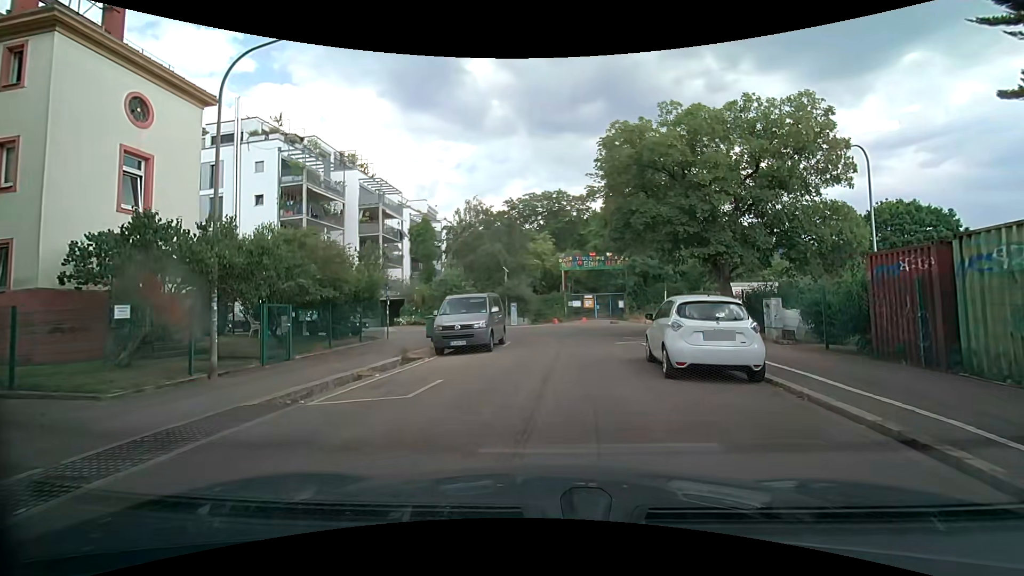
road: residential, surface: asphalt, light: Day
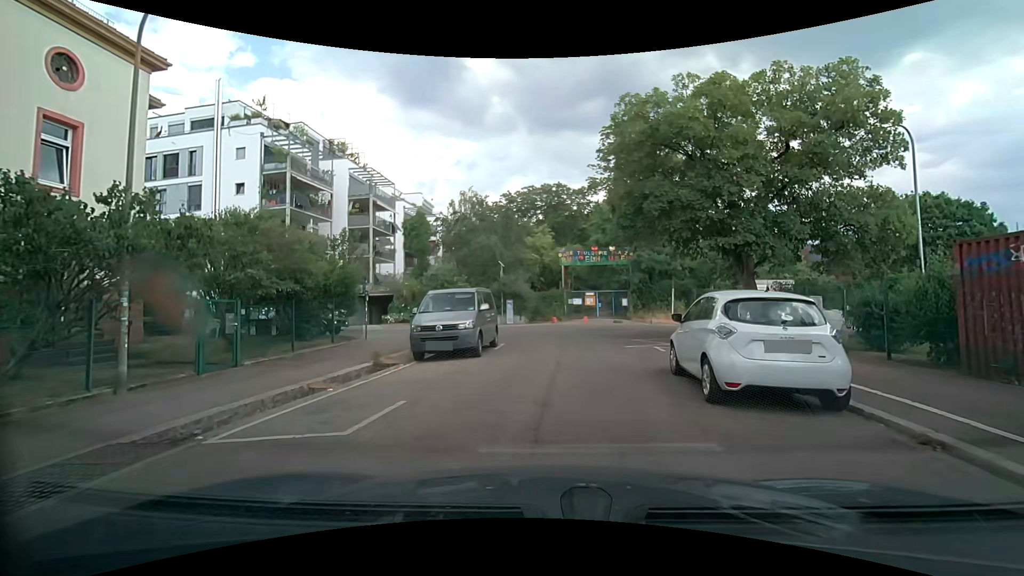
(-0.1, +2.5) m; 0°
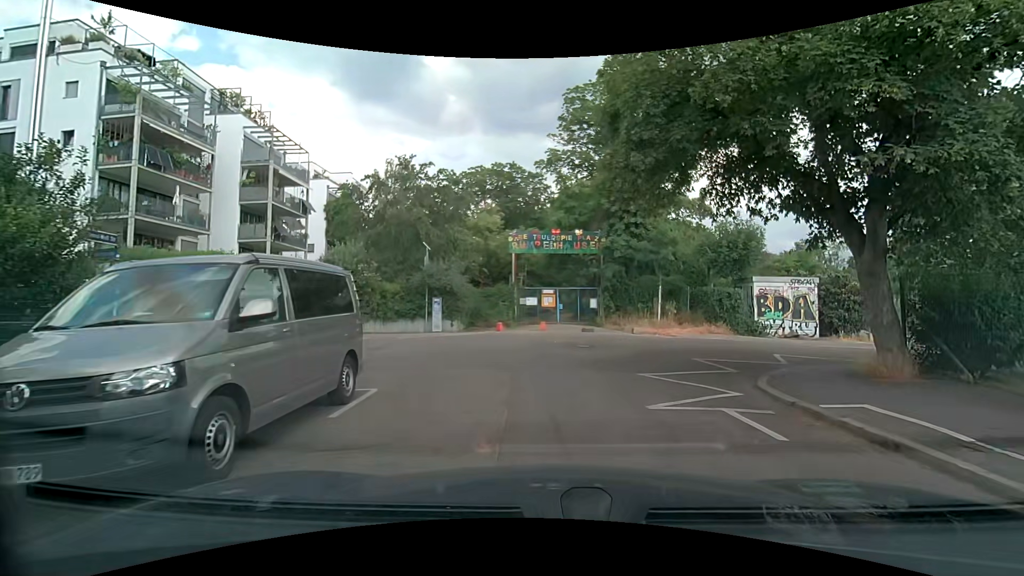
(+0.2, +9.4) m; +5°
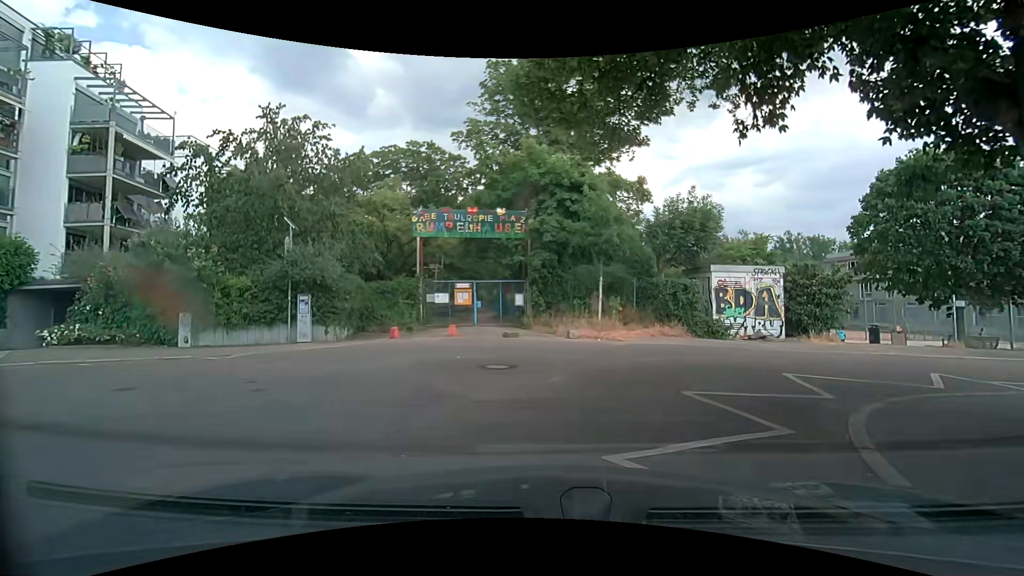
(+0.4, +5.7) m; +9°
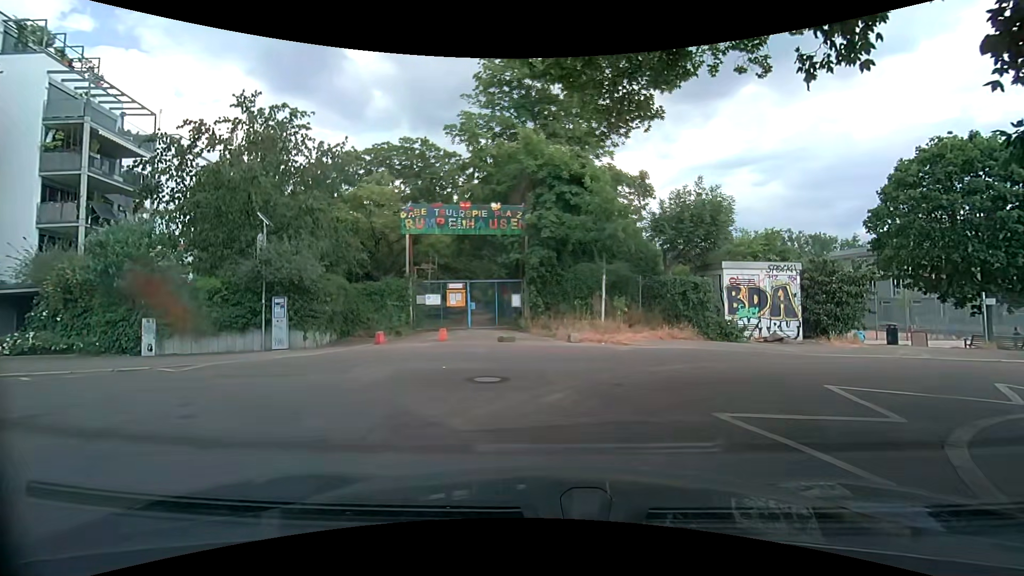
(0.0, +1.4) m; -1°
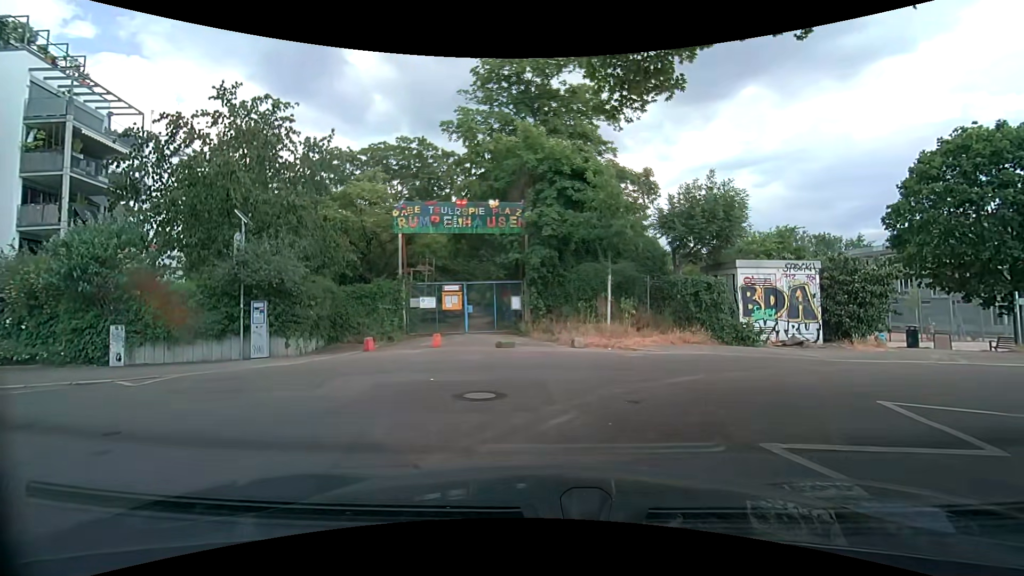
(0.0, +1.2) m; +2°
